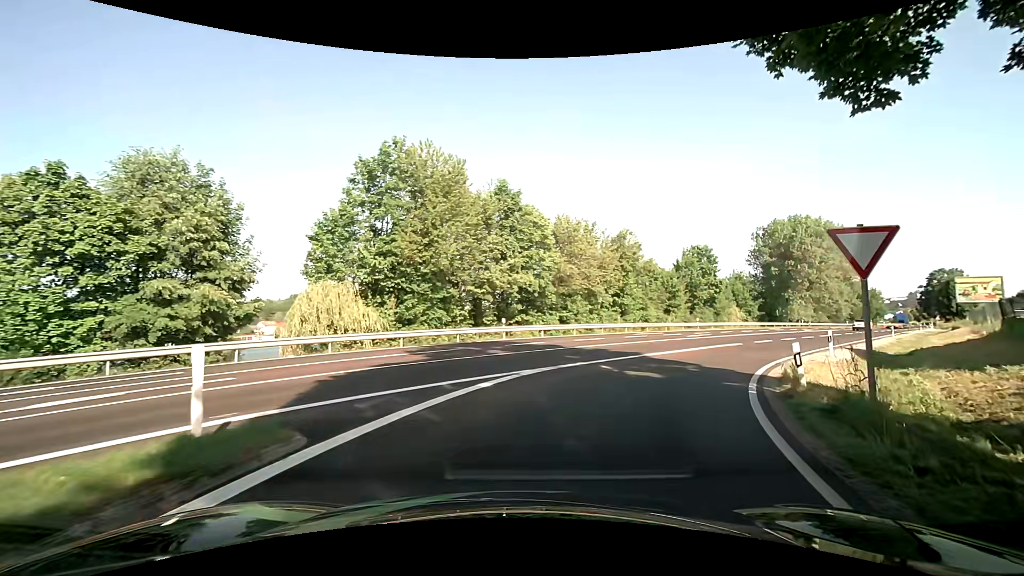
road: unclassified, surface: asphalt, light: Day
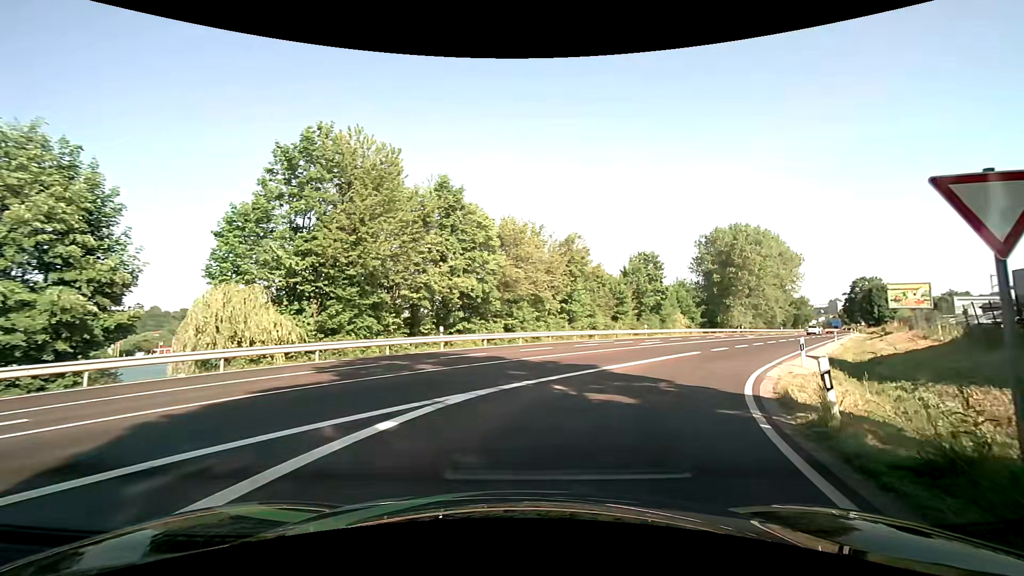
(+0.2, +3.2) m; +6°
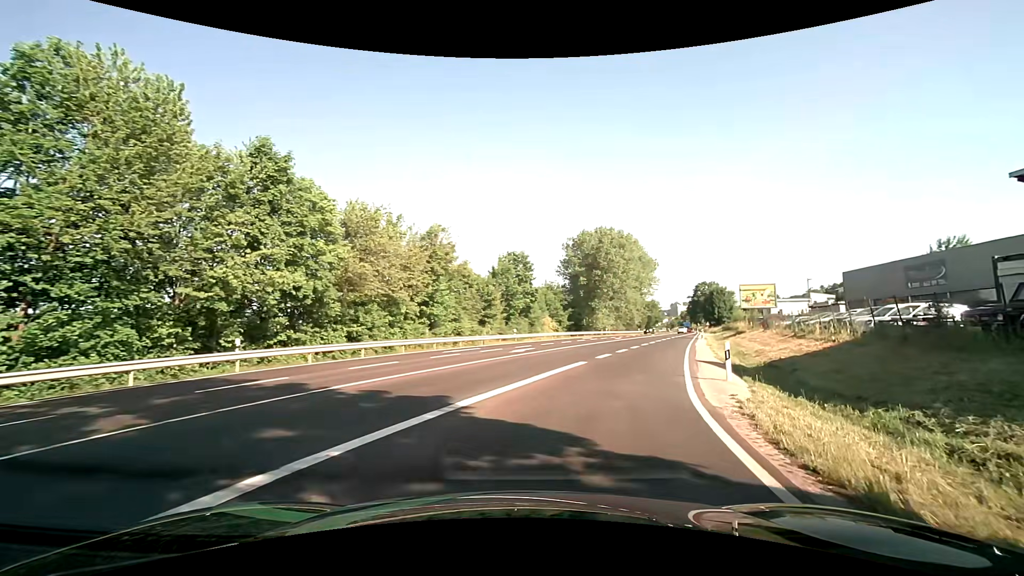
(+0.9, +6.6) m; +16°
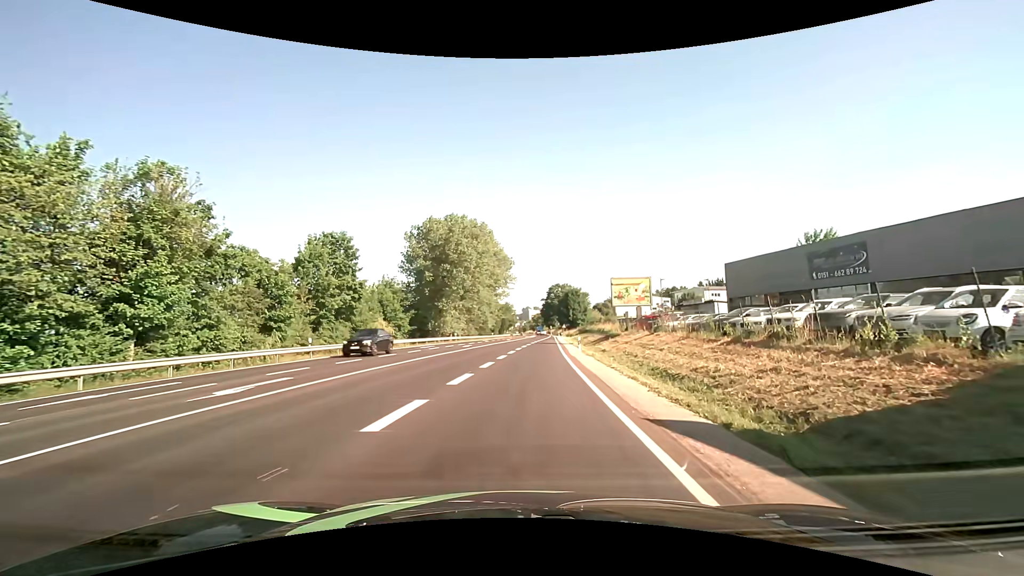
(+2.8, +15.1) m; +17°
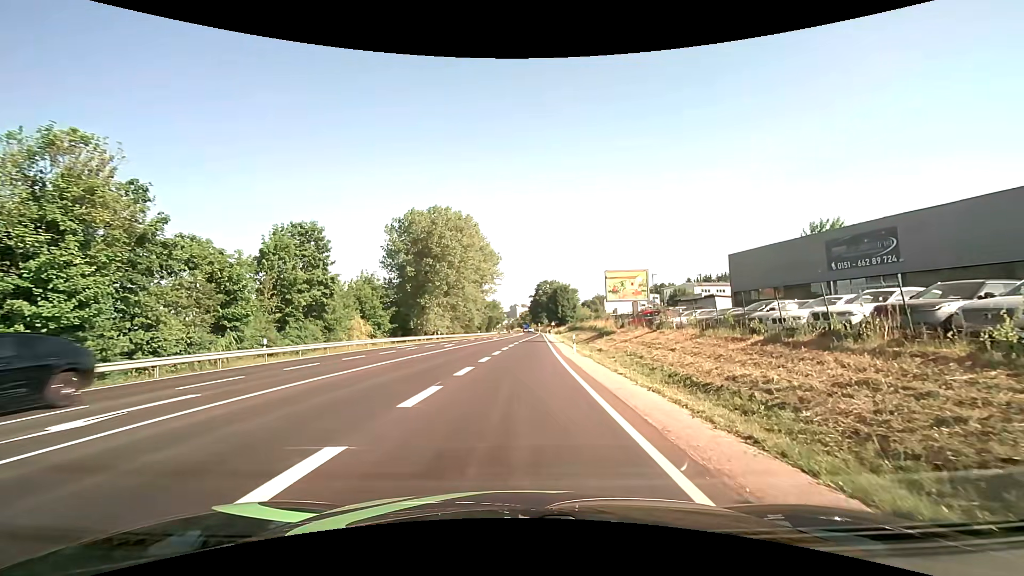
(0.0, +4.0) m; +1°
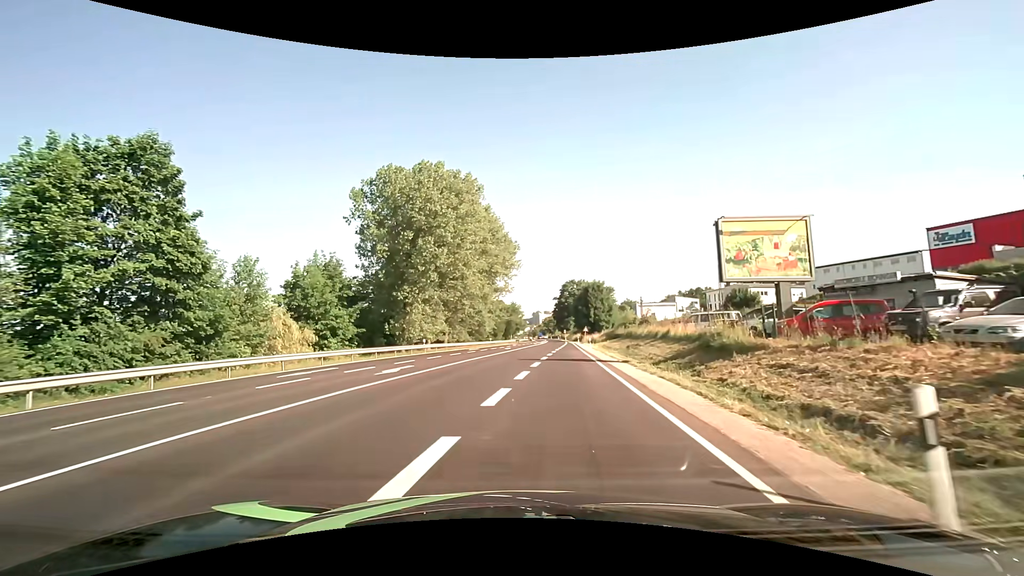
(+0.2, +23.8) m; -3°
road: primary
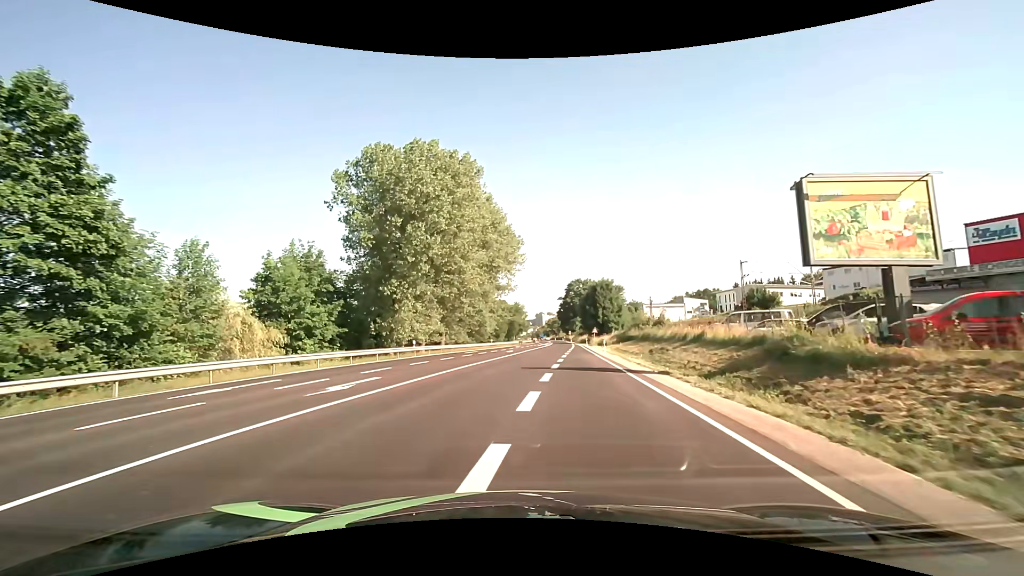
(0.0, +6.6) m; -1°
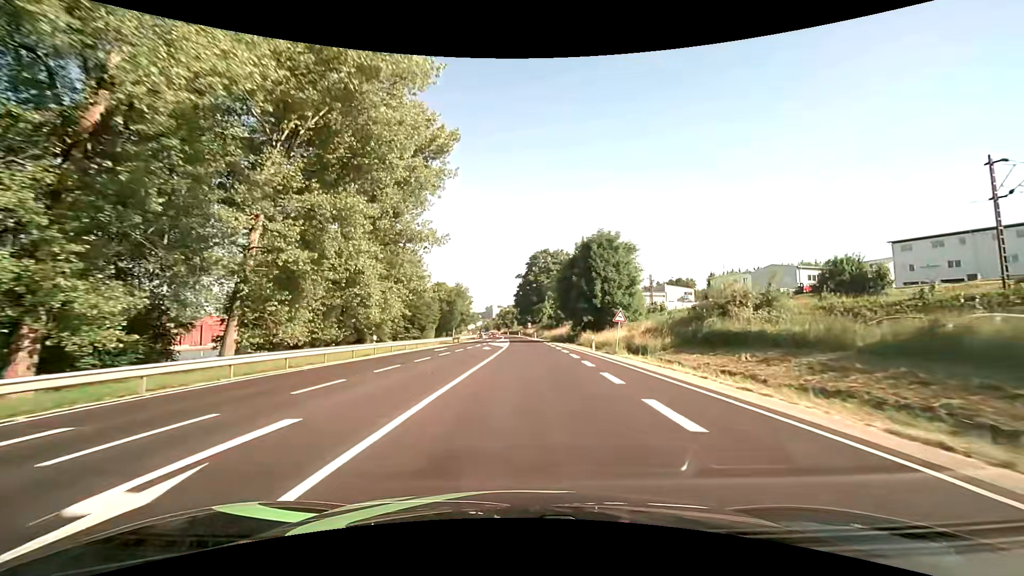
(+2.1, +45.3) m; +6°
(0, +10) (0, +20) (0, +30) (0, +40) (0, +50) (0, +60) (0, +70) (-1, +80) (-1, +90) (-1, +100) m
